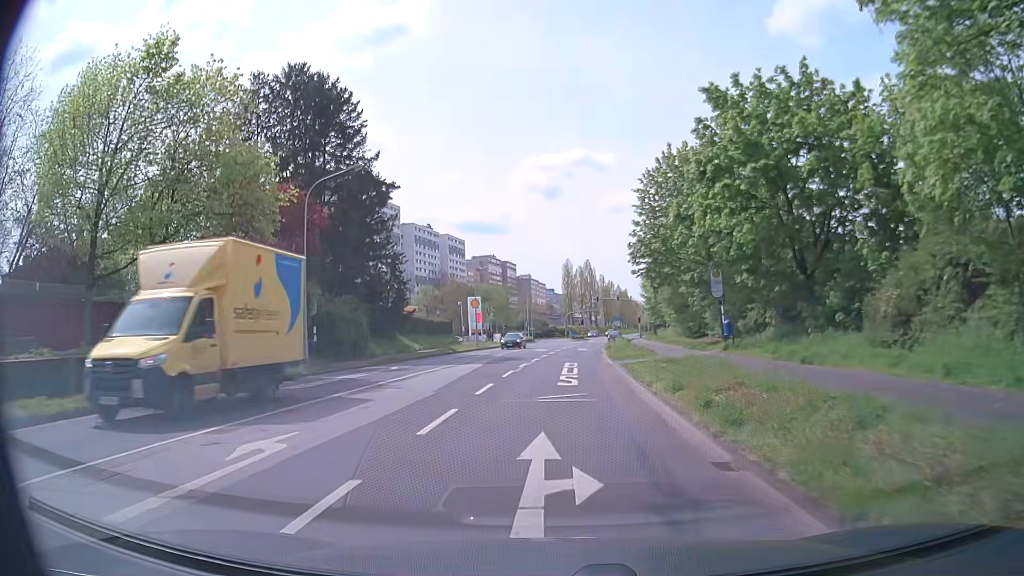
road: secondary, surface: asphalt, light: Day
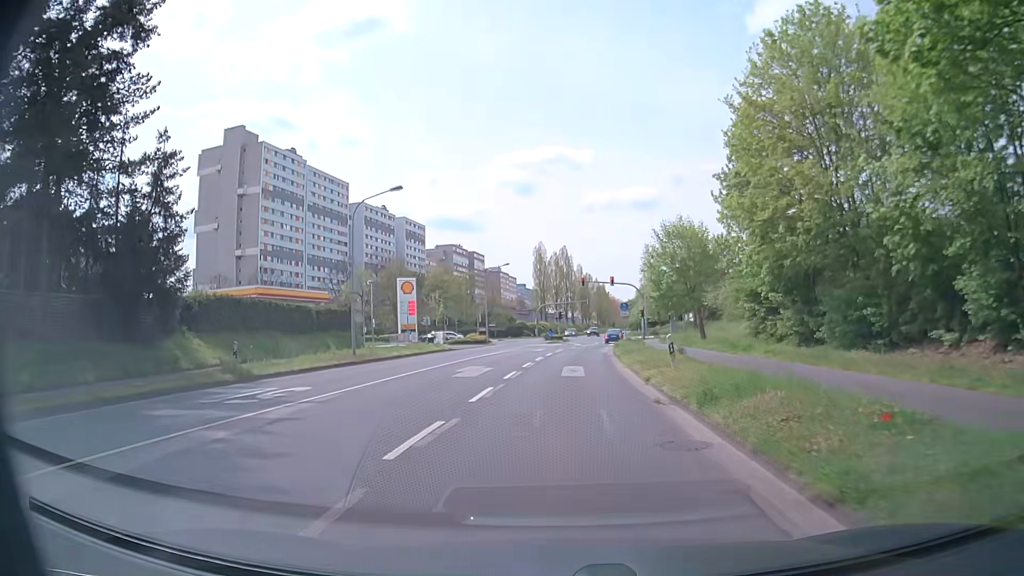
(+0.8, +32.0) m; +3°
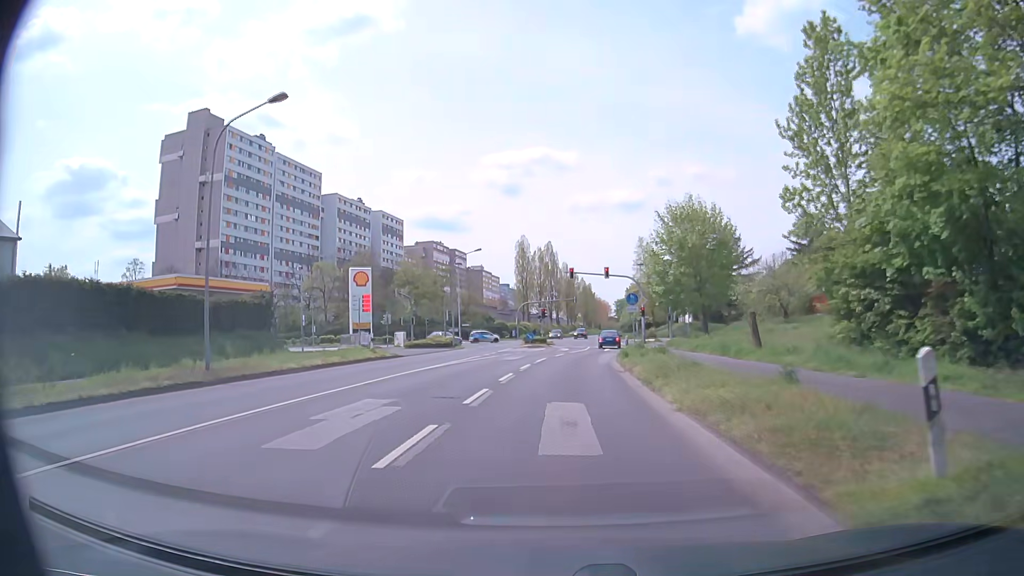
(+0.1, +12.5) m; +2°
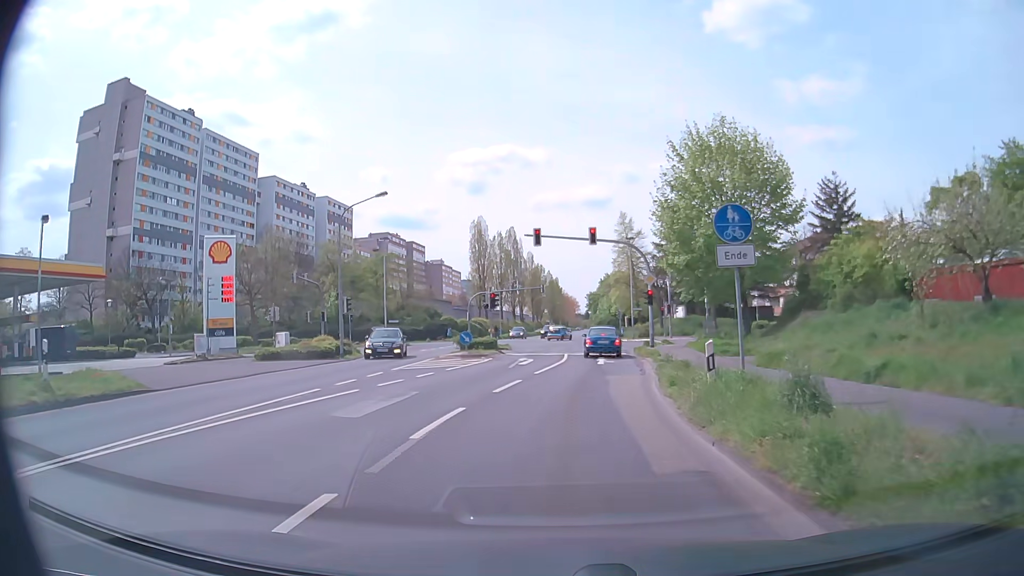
(+0.3, +21.9) m; +3°
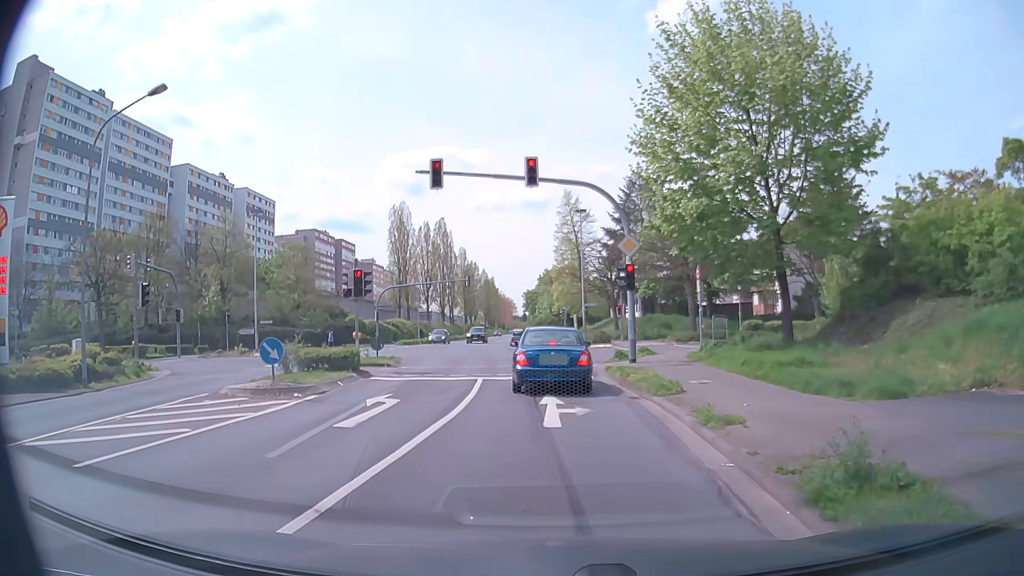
(+0.7, +15.7) m; +5°
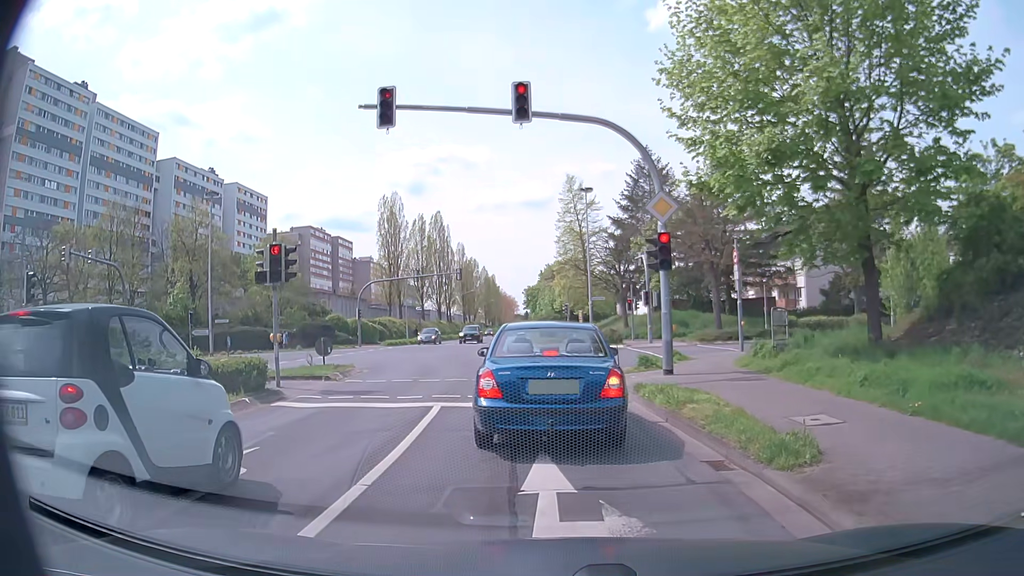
(0.0, +6.5) m; 0°
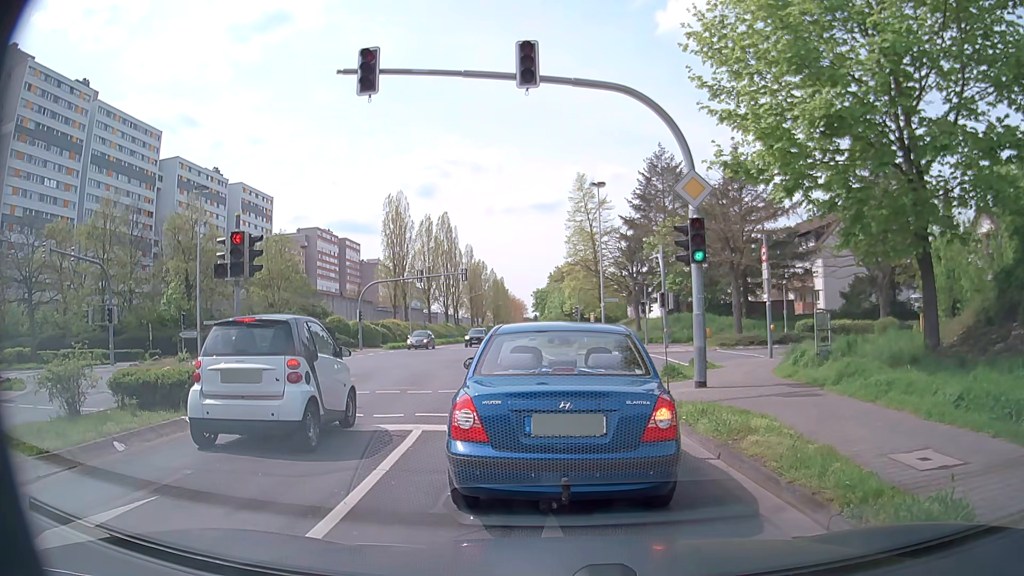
(0.0, +2.3) m; 0°
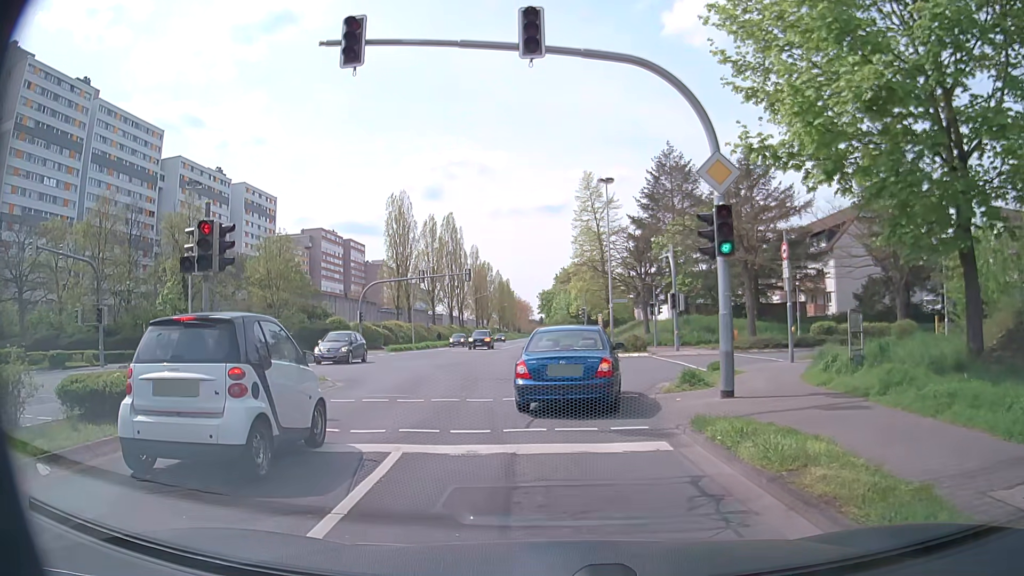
(0.0, +1.8) m; -1°
(0, +10) (-1, +20) (-2, +30) (-2, +40) (-3, +50) (-3, +60) (-4, +70) (-4, +80) (-4, +90) (-4, +100) m
